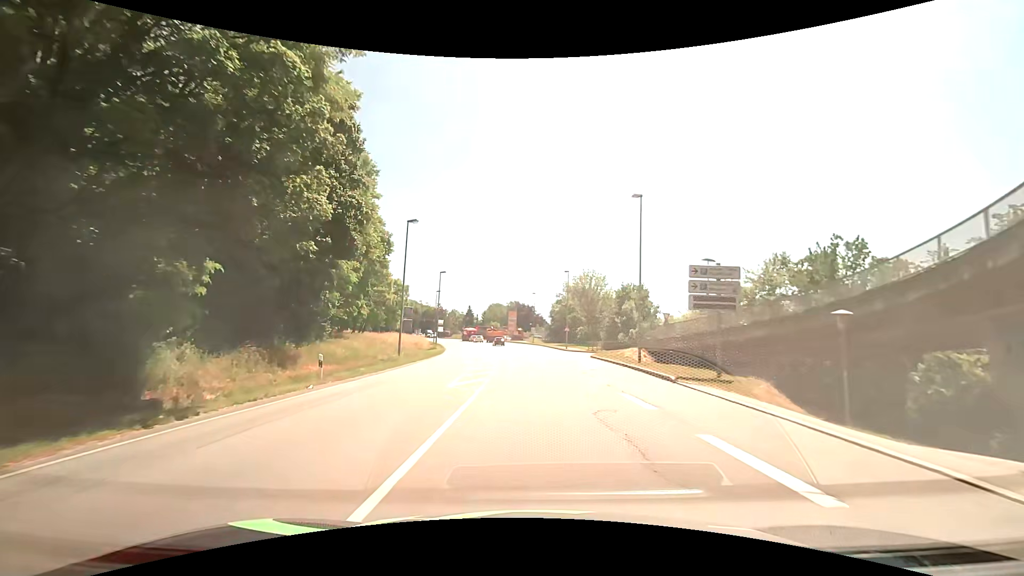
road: primary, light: Day
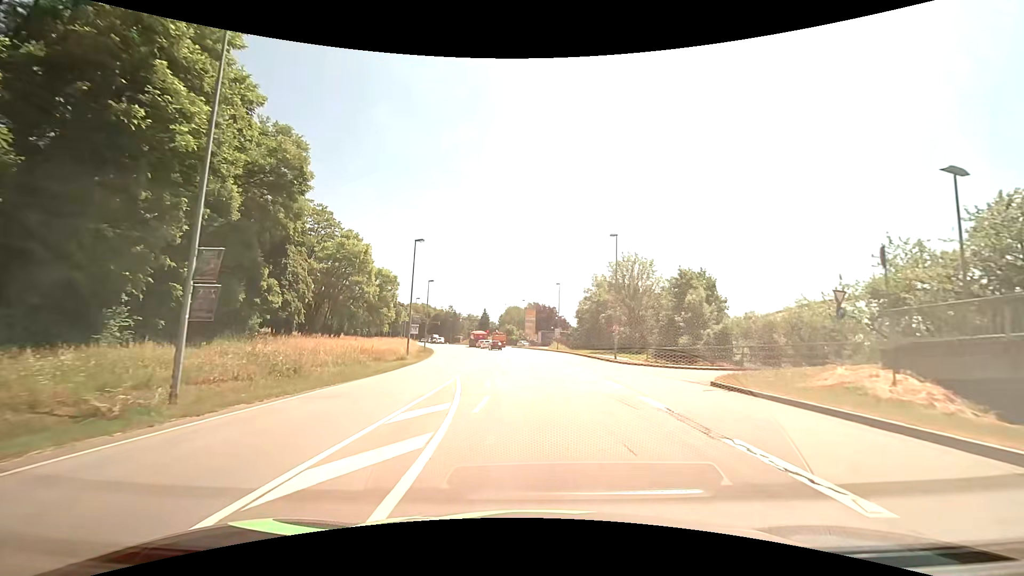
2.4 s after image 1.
(-0.4, +24.0) m; -2°
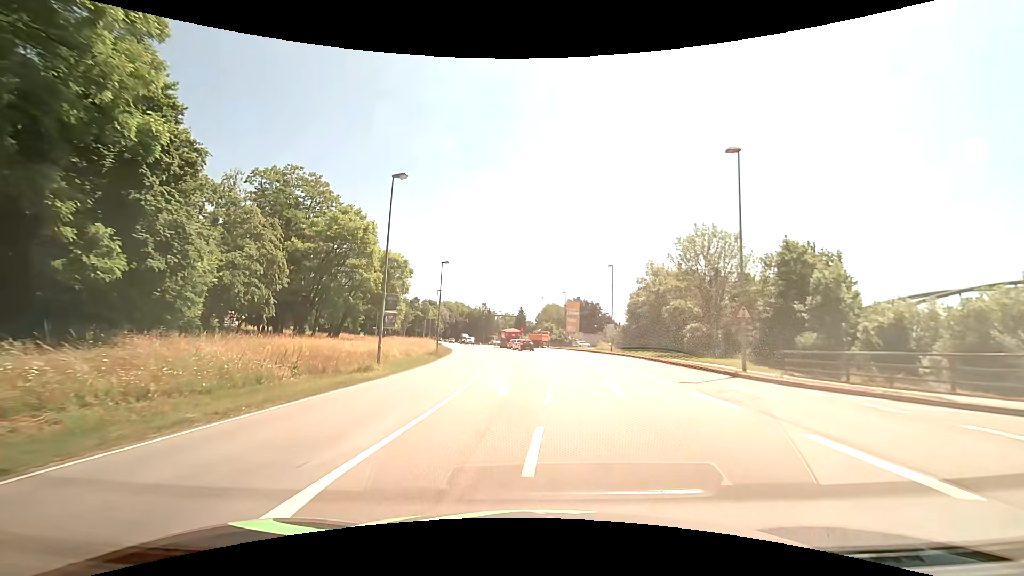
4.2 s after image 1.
(-0.6, +17.1) m; -4°
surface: asphalt
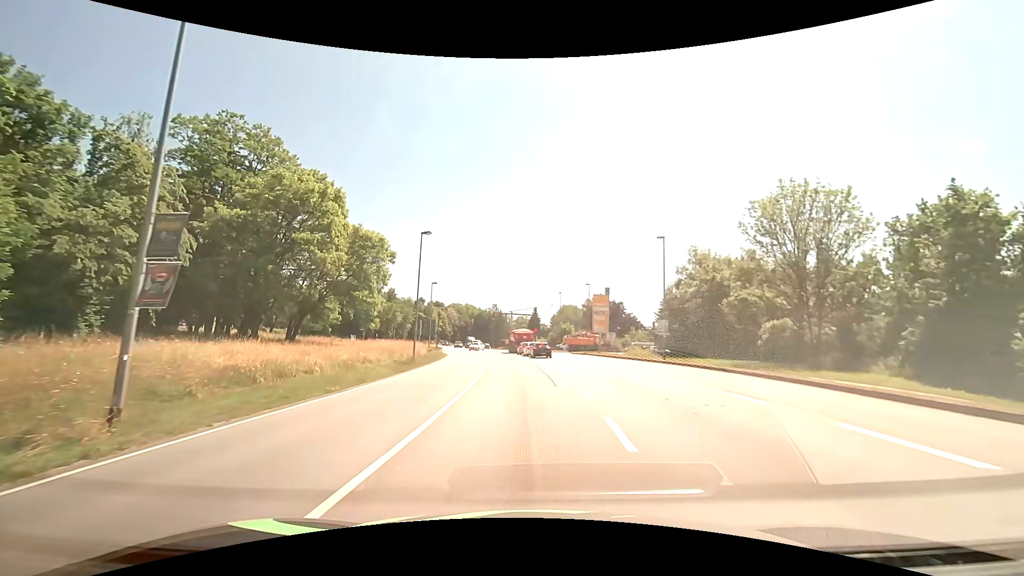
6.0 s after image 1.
(-0.3, +16.8) m; -2°
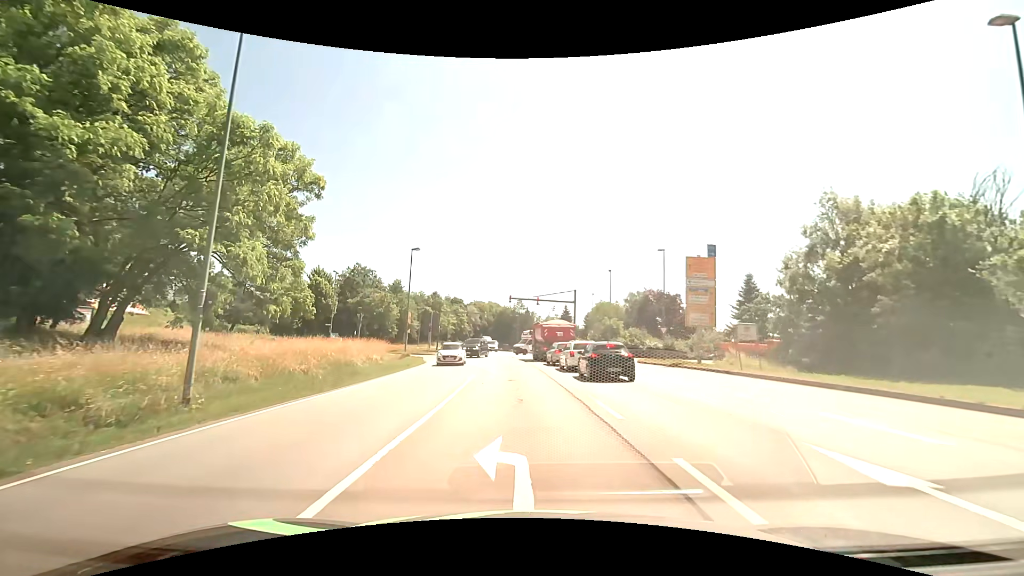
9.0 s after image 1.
(-0.8, +27.3) m; -3°
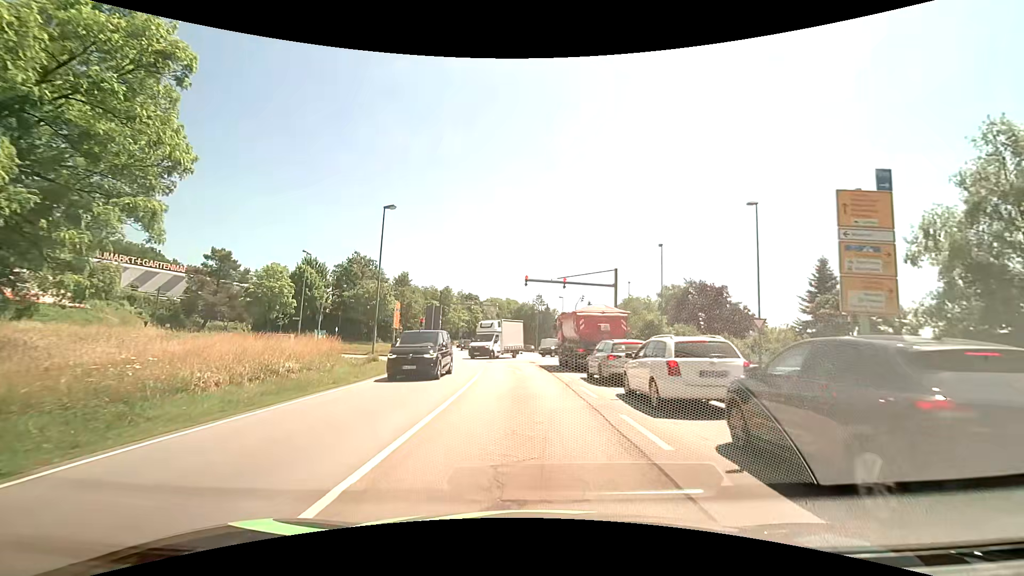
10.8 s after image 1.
(-0.3, +14.4) m; -2°
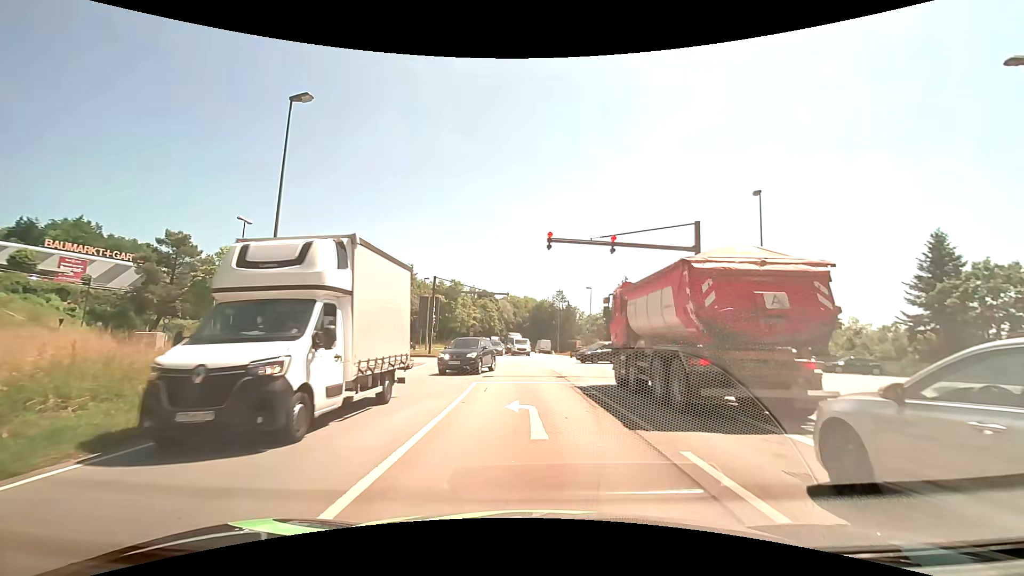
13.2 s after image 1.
(-0.4, +14.8) m; -3°
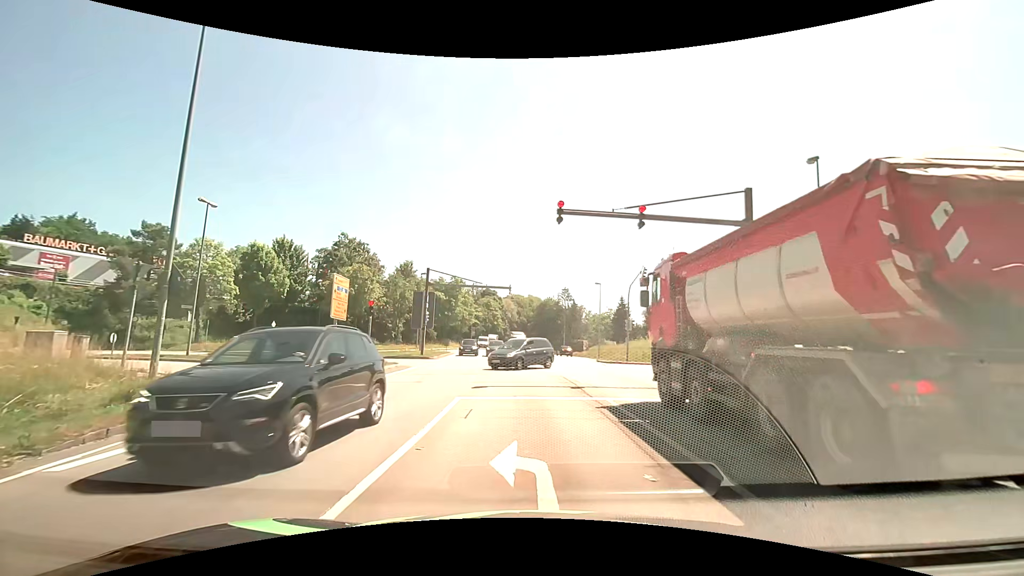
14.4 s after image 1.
(0.0, +4.9) m; 0°
